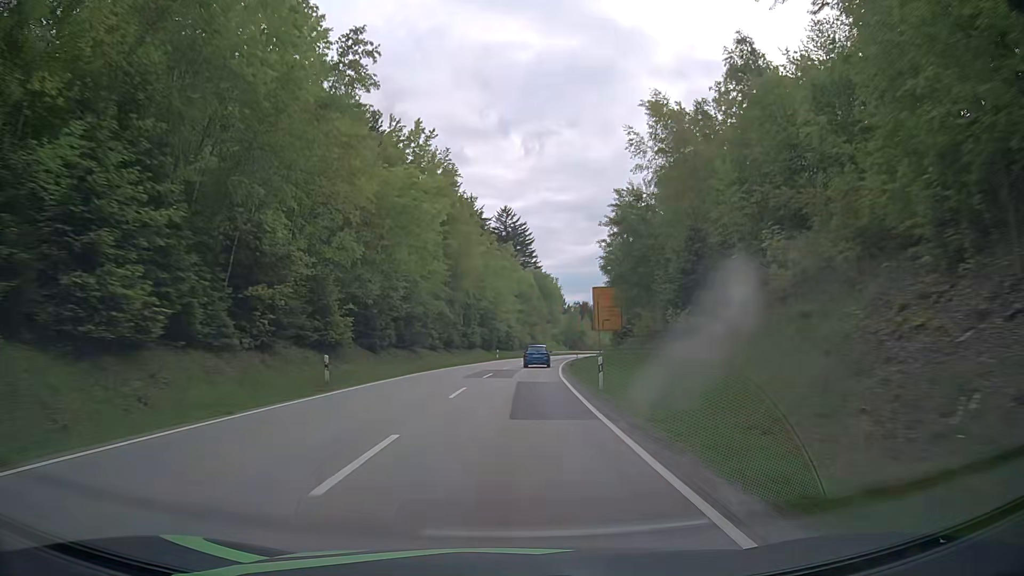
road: secondary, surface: asphalt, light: Day
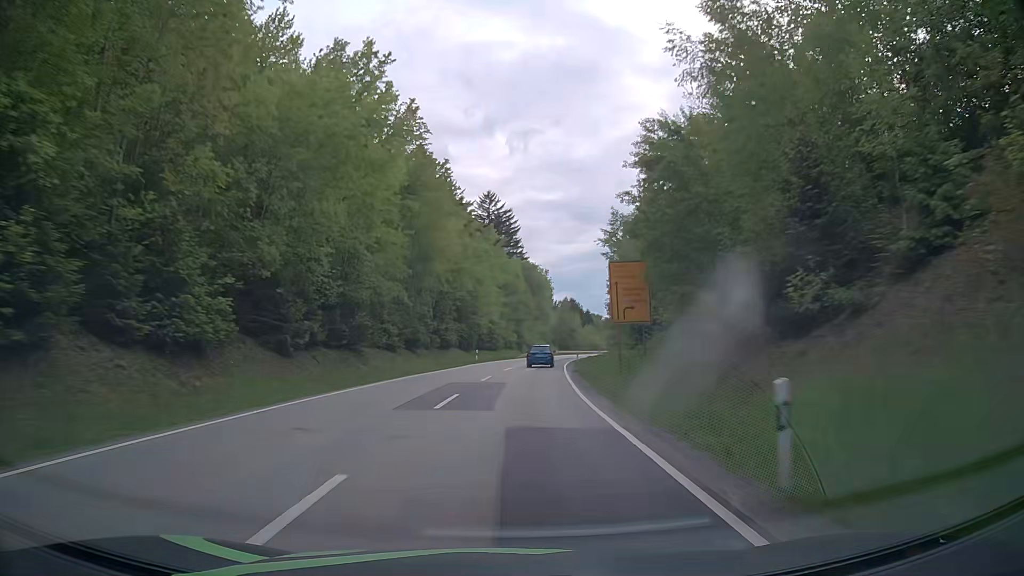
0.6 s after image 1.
(+0.2, +14.7) m; +1°
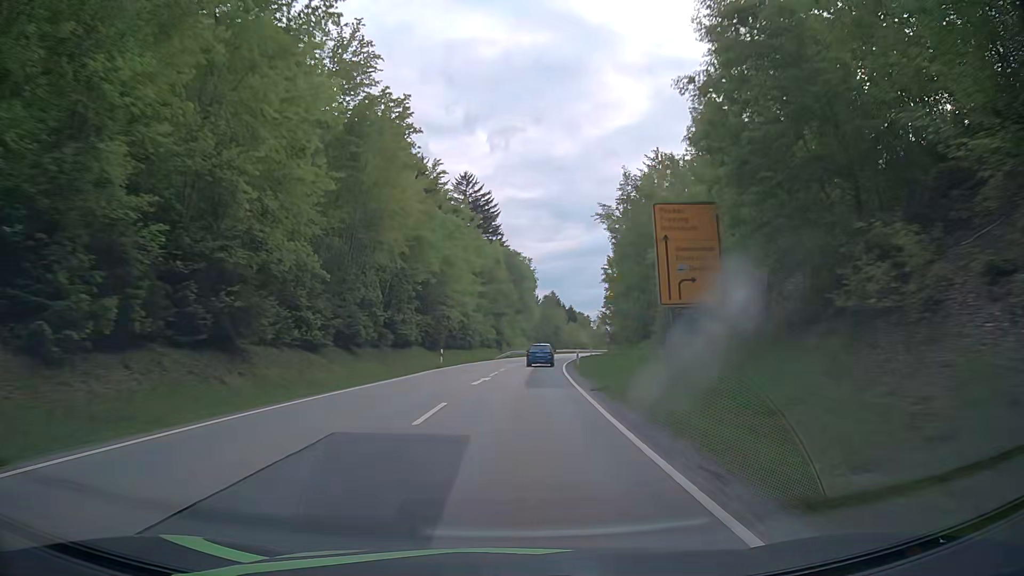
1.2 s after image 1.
(+0.2, +14.6) m; +2°
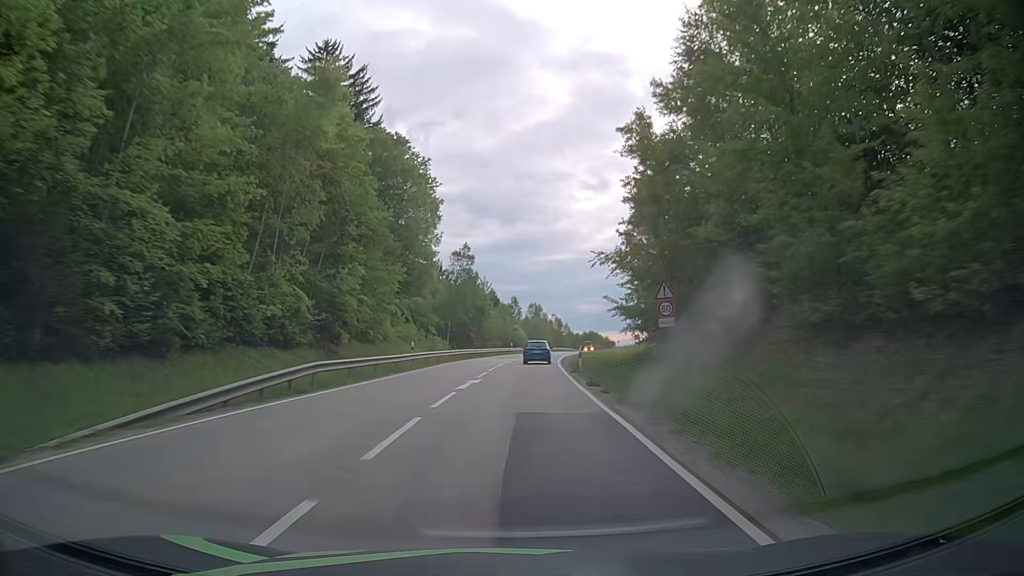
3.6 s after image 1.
(+3.4, +57.5) m; +7°
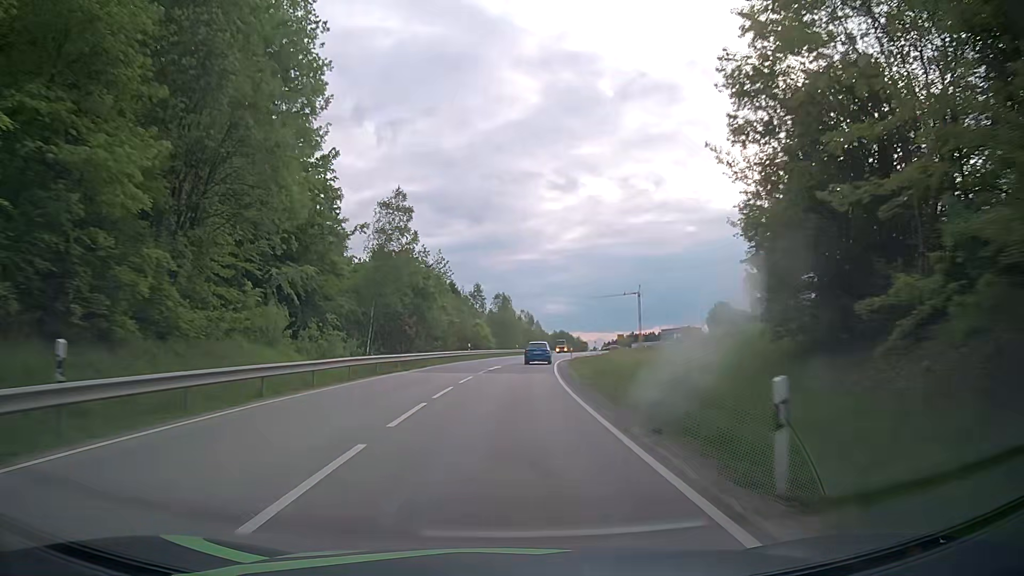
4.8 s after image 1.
(+0.8, +26.6) m; +3°
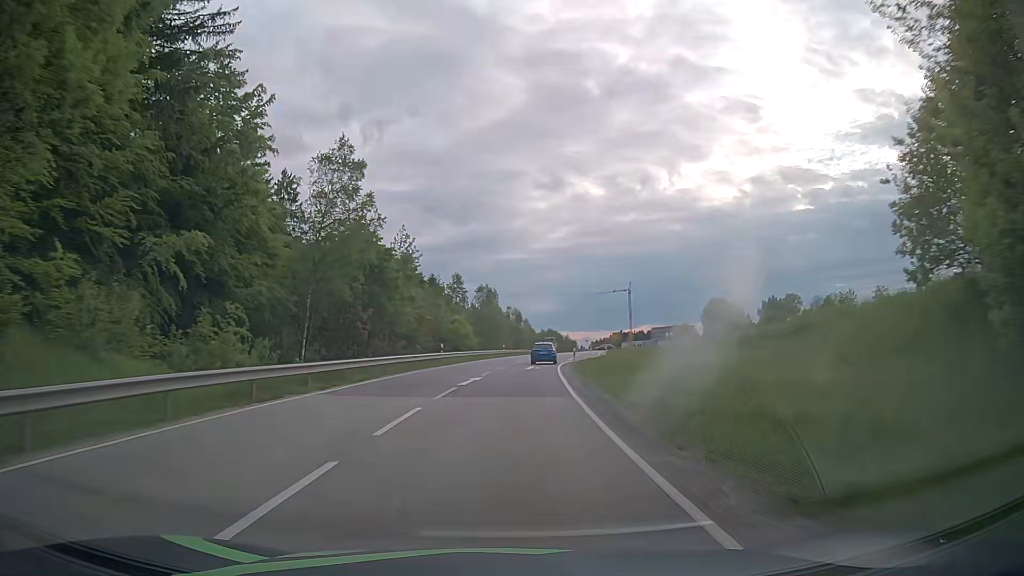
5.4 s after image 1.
(+0.2, +12.7) m; +2°
(0, +10) (0, +20) (+1, +30) (+1, +40) (+2, +50) (+3, +60) (+4, +70) (+6, +80) (+7, +90) (+8, +100) m
